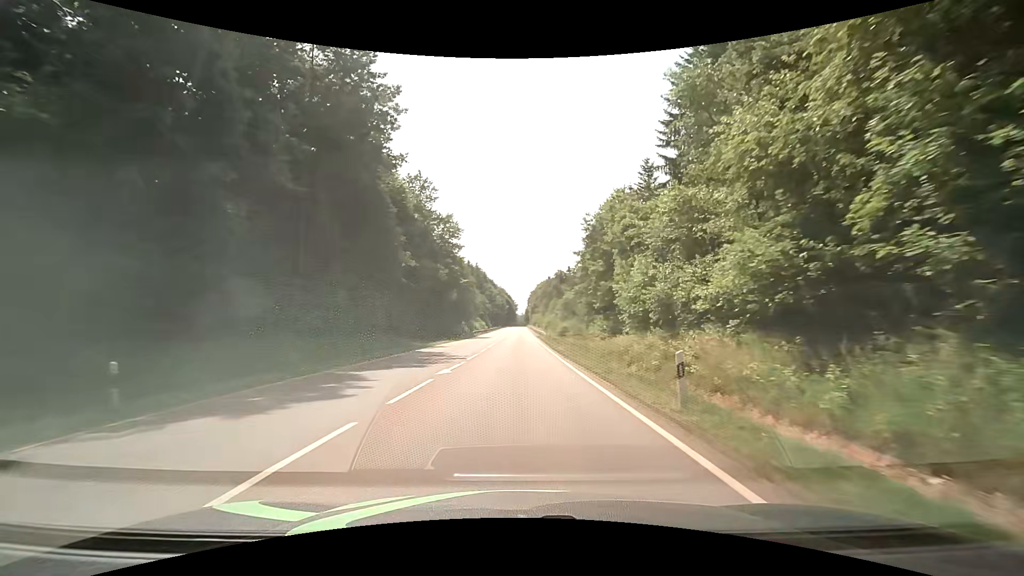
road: secondary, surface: asphalt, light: Day
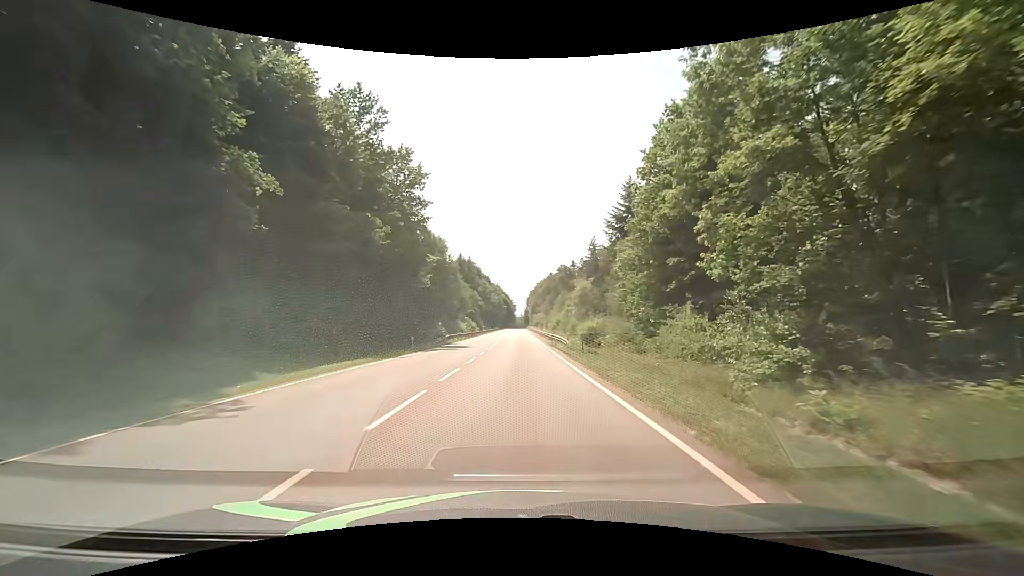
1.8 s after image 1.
(-0.1, +26.4) m; 0°
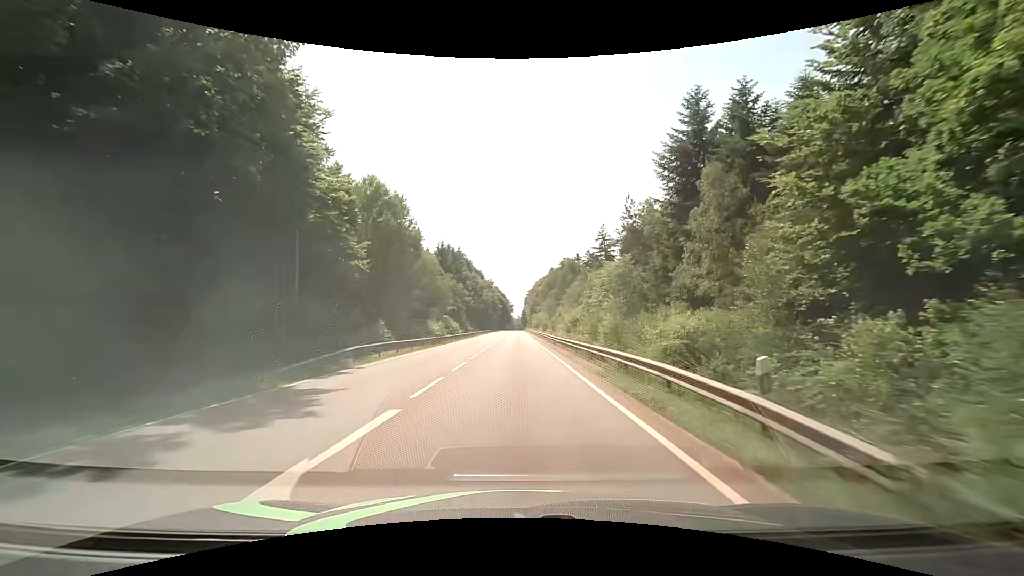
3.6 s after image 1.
(+0.2, +27.0) m; 0°
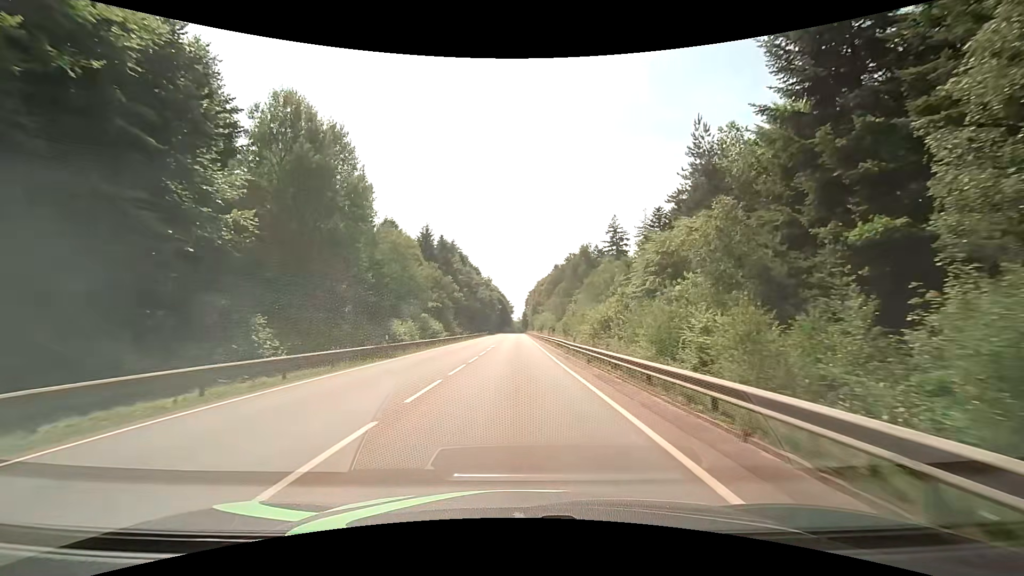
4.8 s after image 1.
(+0.1, +18.6) m; 0°
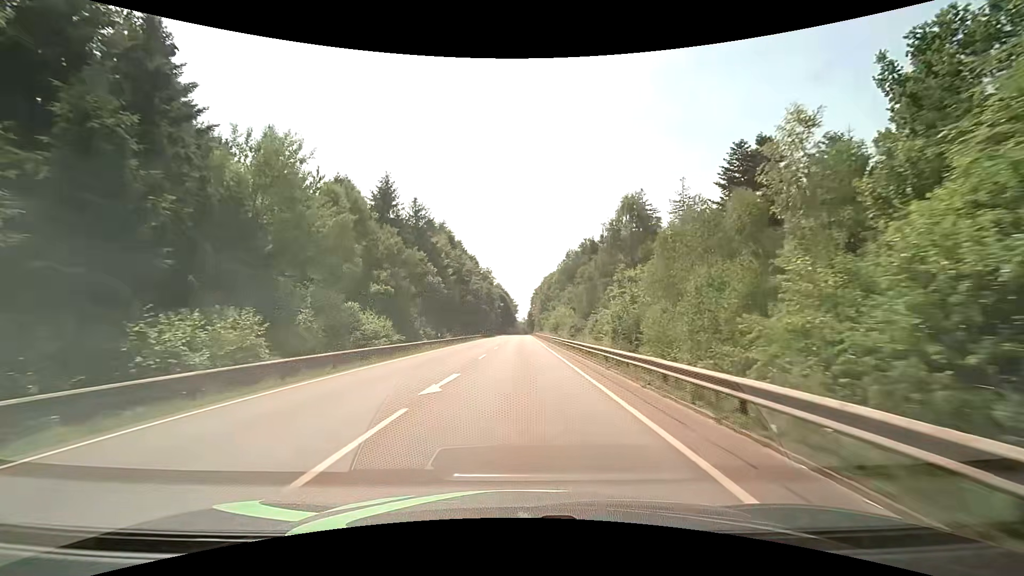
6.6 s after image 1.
(-0.1, +28.8) m; -1°
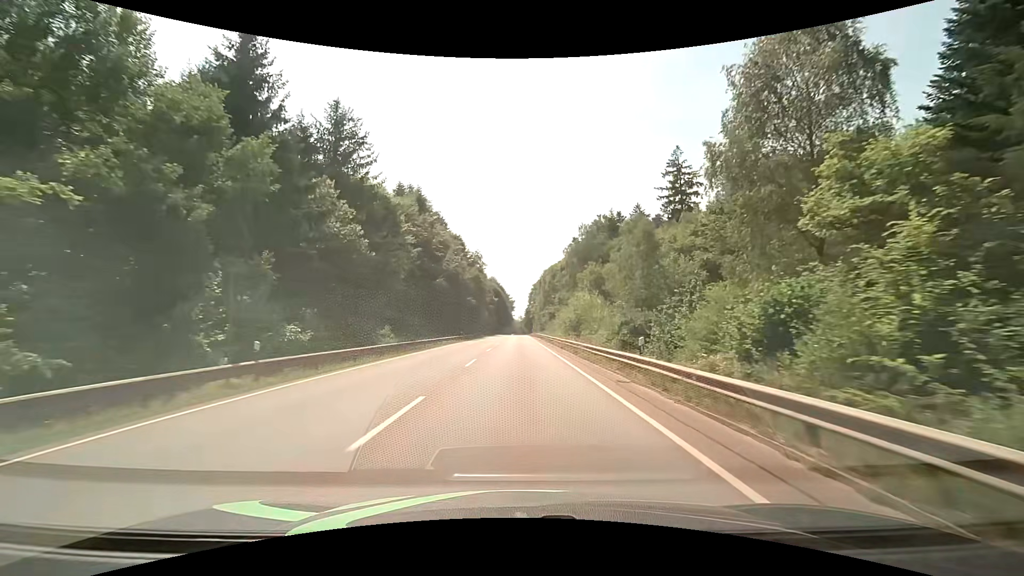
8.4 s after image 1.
(+0.3, +29.7) m; +1°
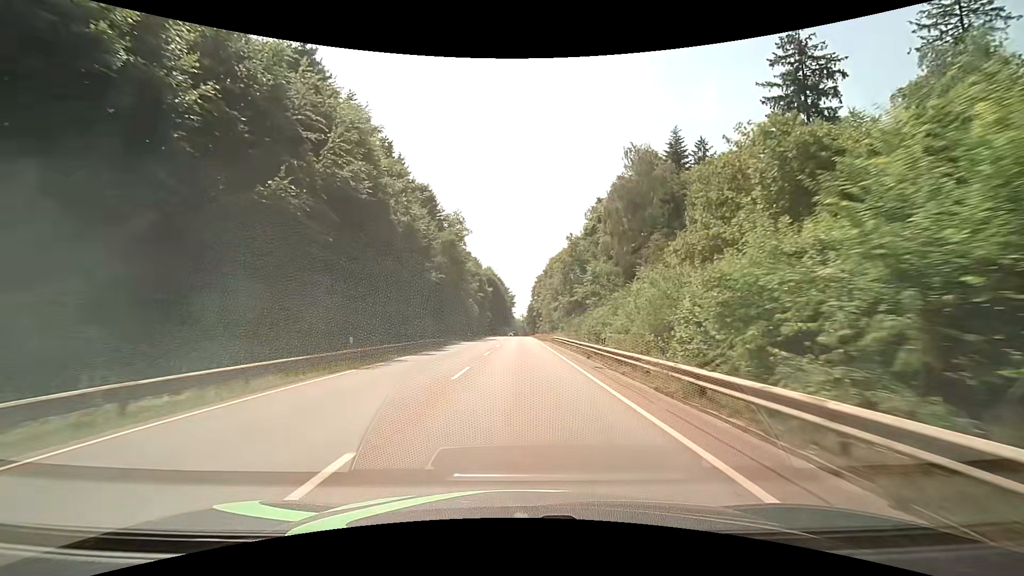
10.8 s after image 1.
(-0.1, +40.8) m; 0°
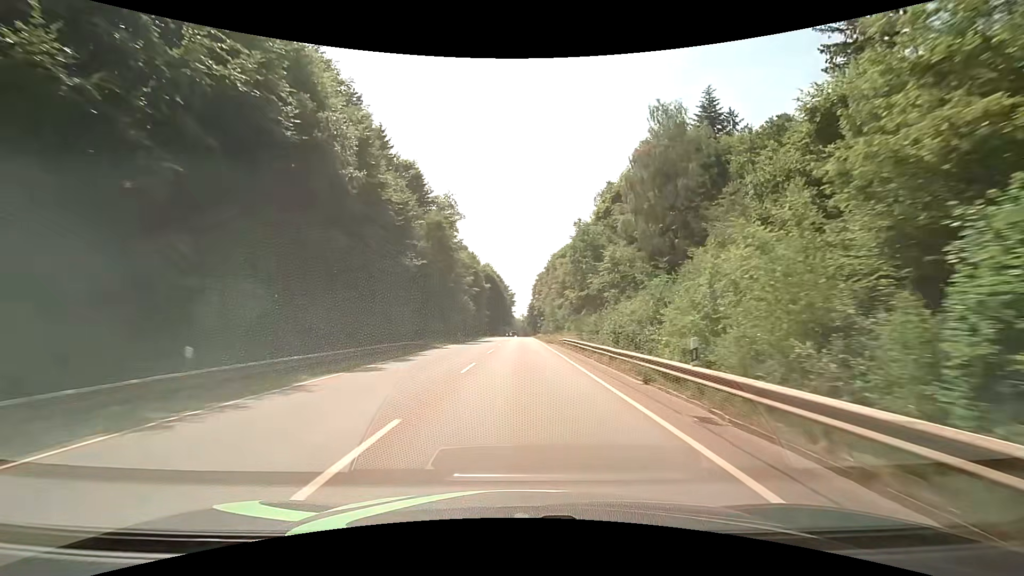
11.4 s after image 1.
(-0.1, +10.4) m; 0°
(0, +10) (0, +20) (0, +30) (0, +40) (0, +50) (0, +60) (0, +70) (0, +80) (0, +90) (+1, +100) m
